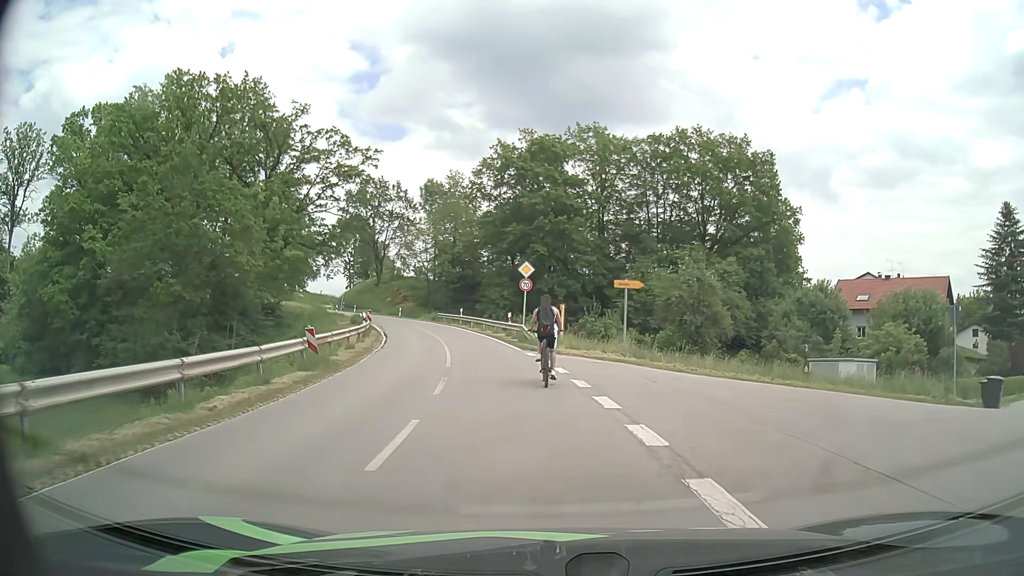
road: secondary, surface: asphalt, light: Day
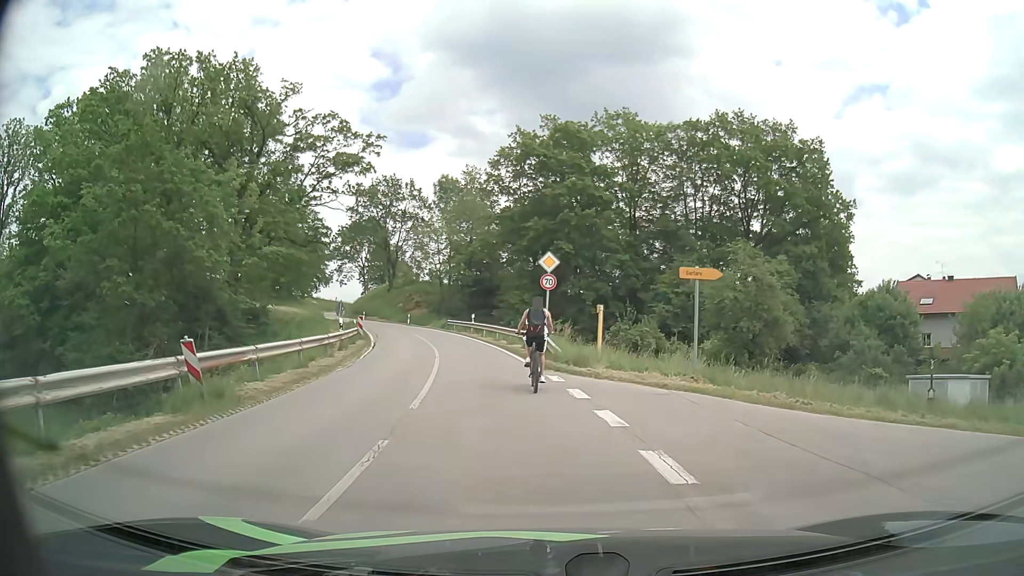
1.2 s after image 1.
(-0.2, +7.6) m; -2°
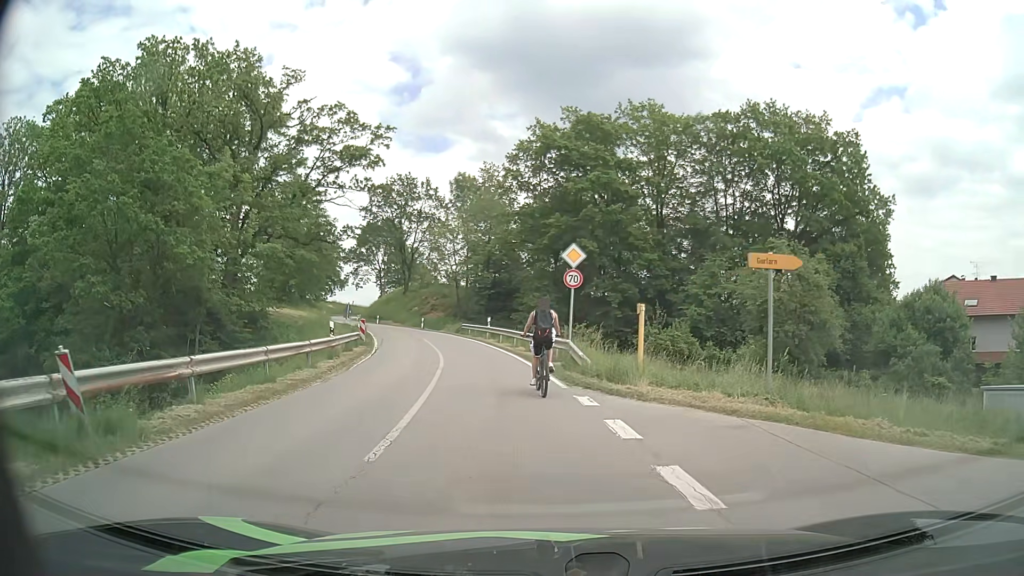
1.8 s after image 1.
(0.0, +3.8) m; -1°
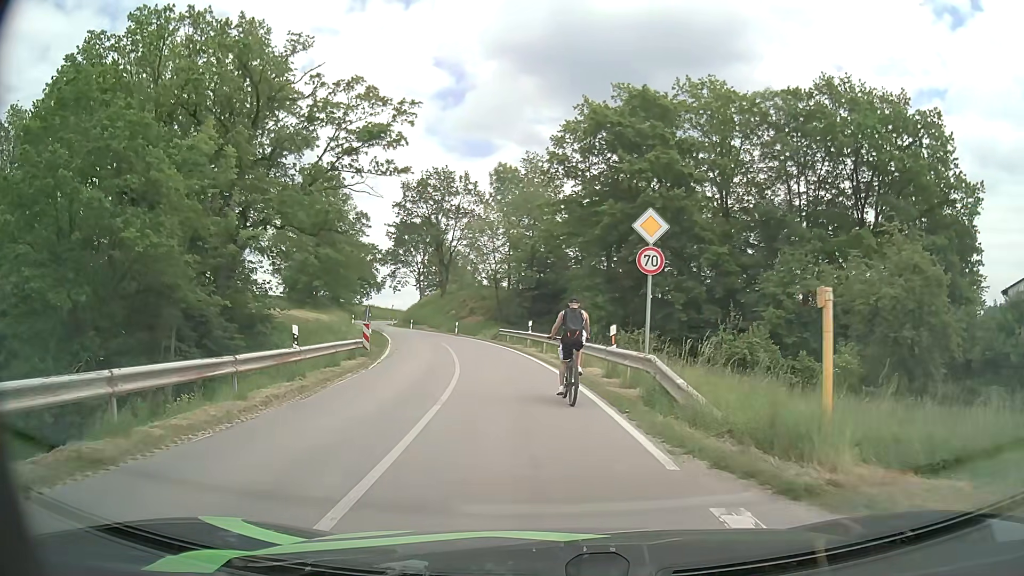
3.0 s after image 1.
(-0.3, +7.4) m; -4°
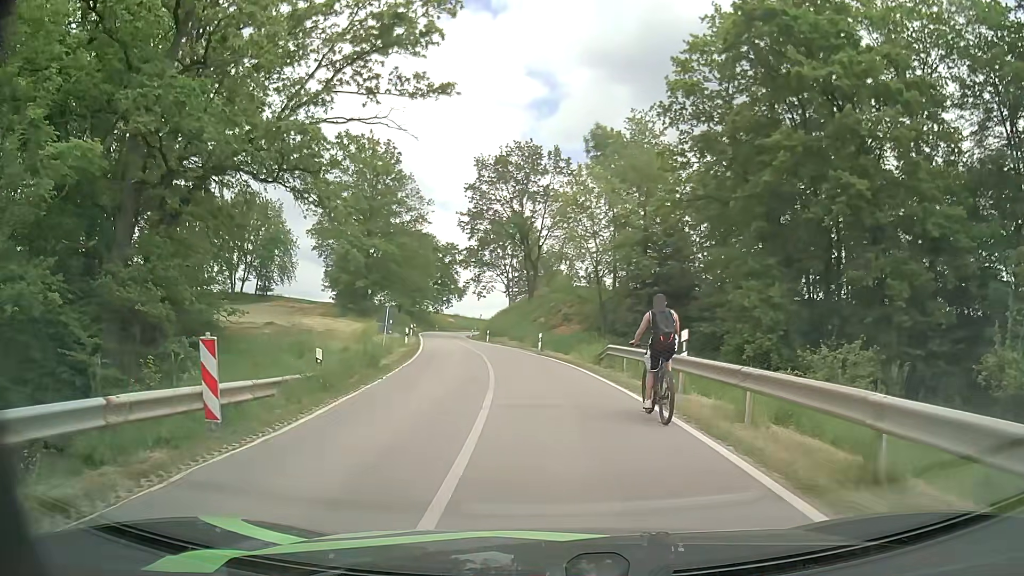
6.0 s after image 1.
(-1.3, +18.2) m; -8°
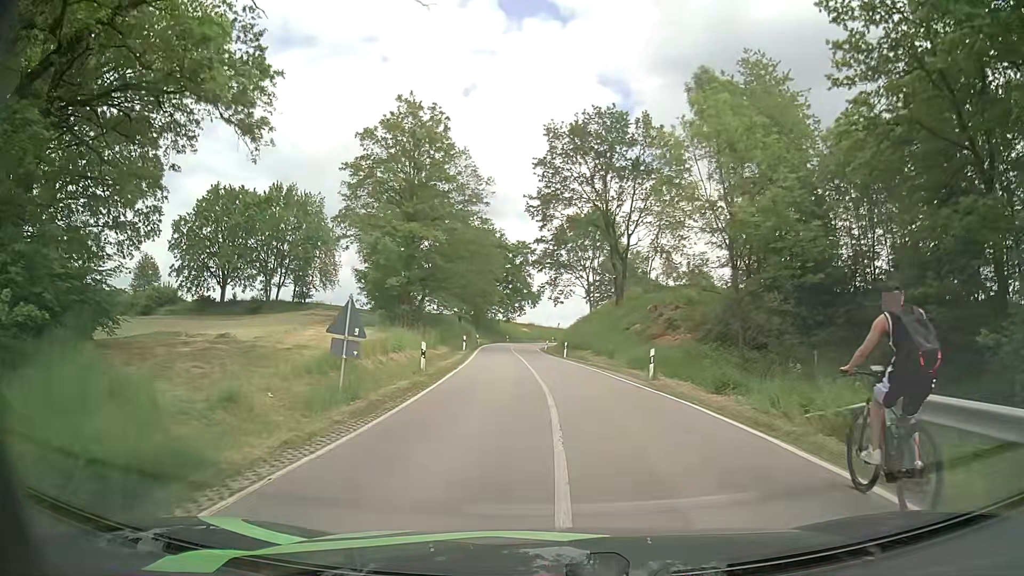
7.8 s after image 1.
(-1.0, +15.0) m; -7°
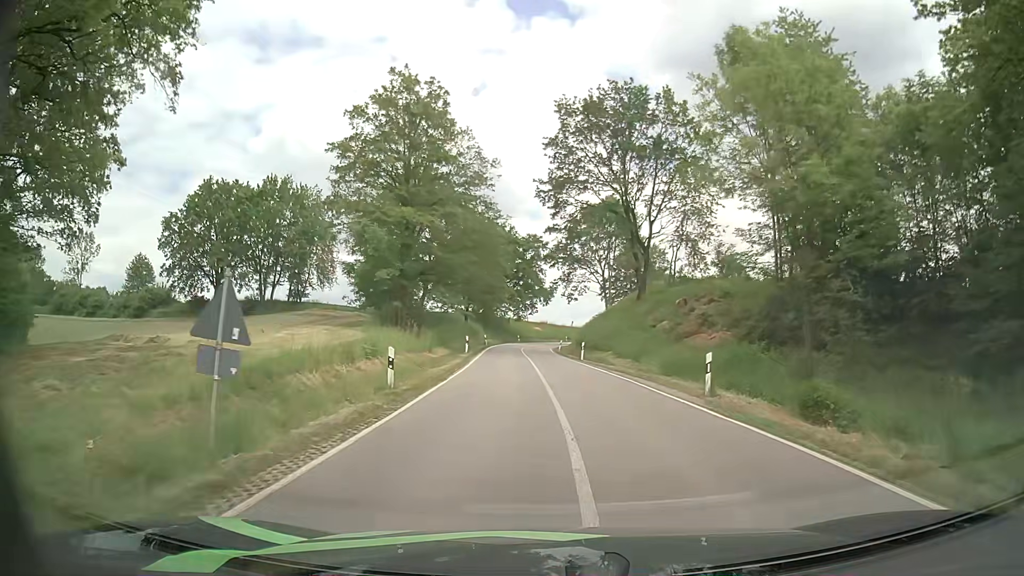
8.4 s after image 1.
(-0.1, +6.0) m; -1°
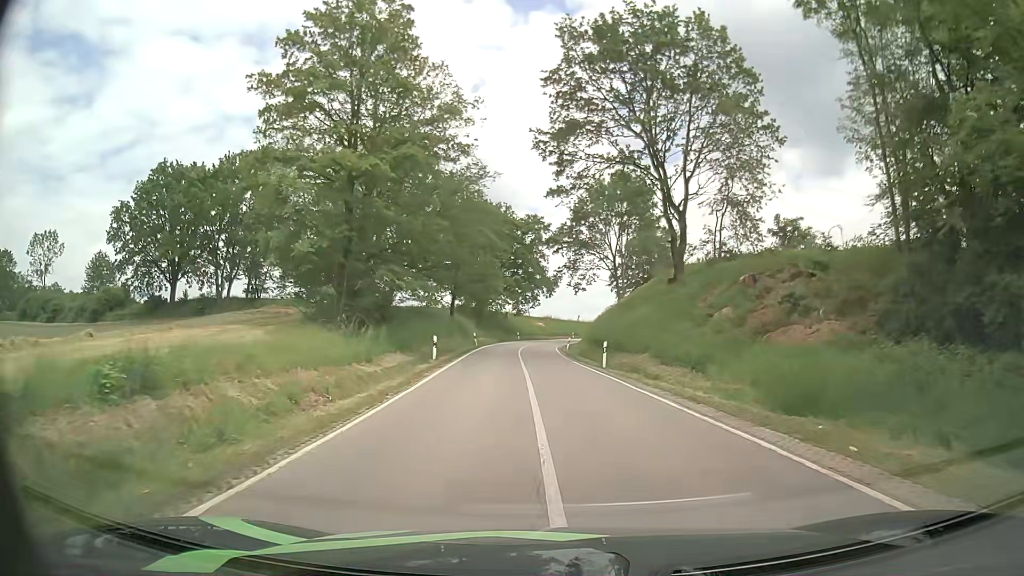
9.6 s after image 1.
(0.0, +13.1) m; -1°
(0, +10) (0, +20) (0, +30) (0, +40) (0, +50) (0, +60) (0, +70) (+2, +80) (+4, +90) (+6, +99) m
